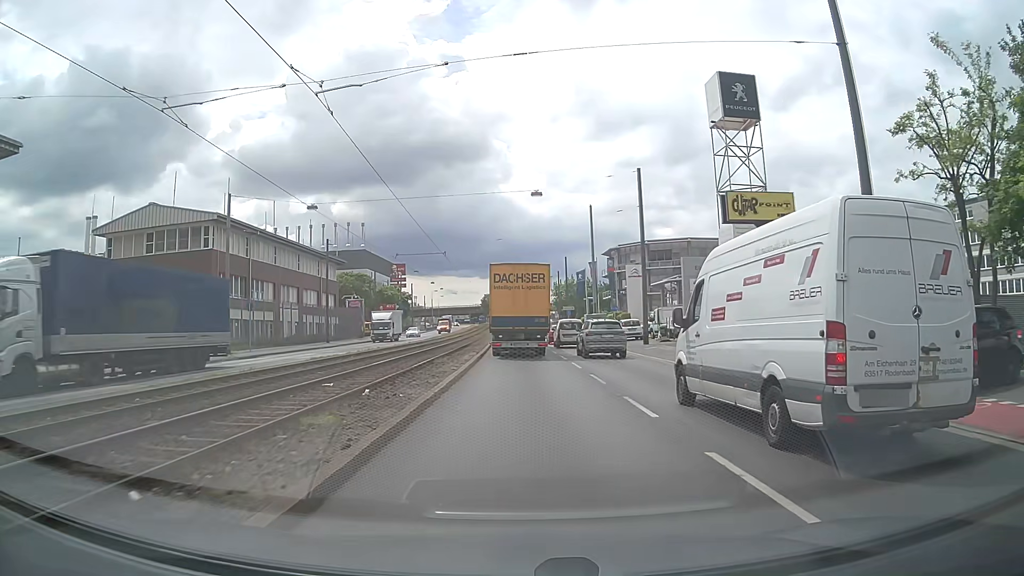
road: primary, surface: asphalt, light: Day
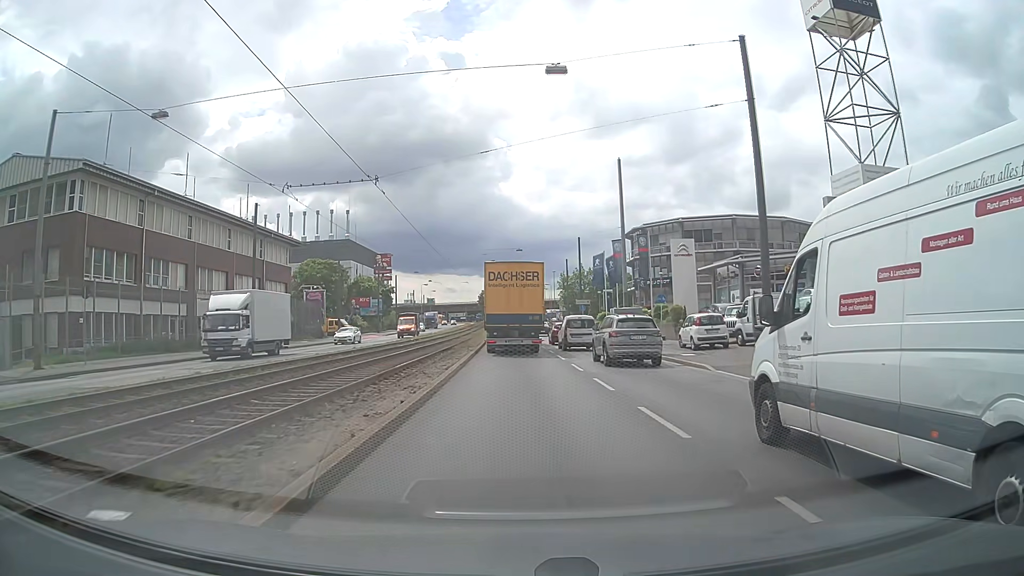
(0.0, +20.2) m; 0°
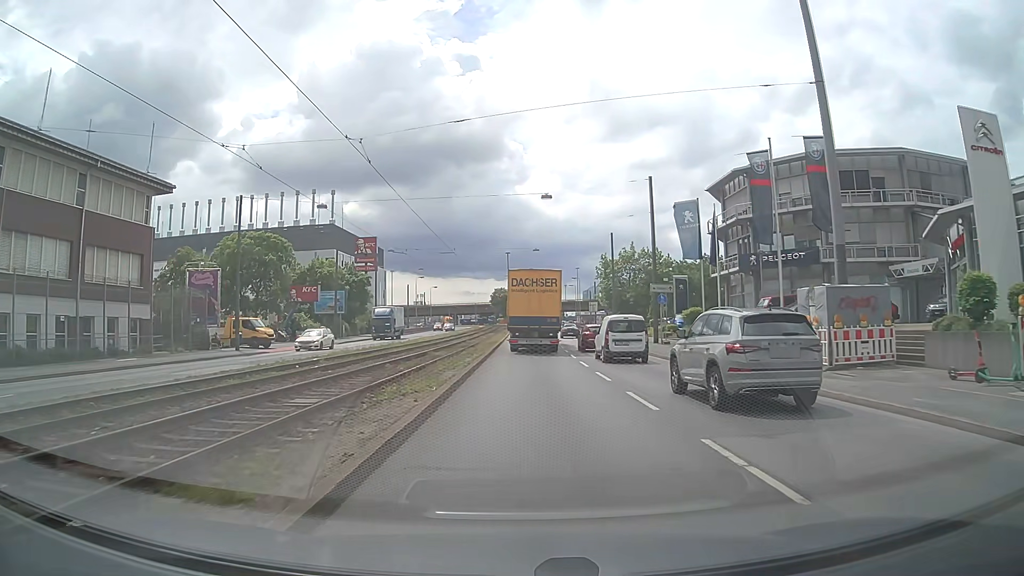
(-0.5, +33.1) m; -1°
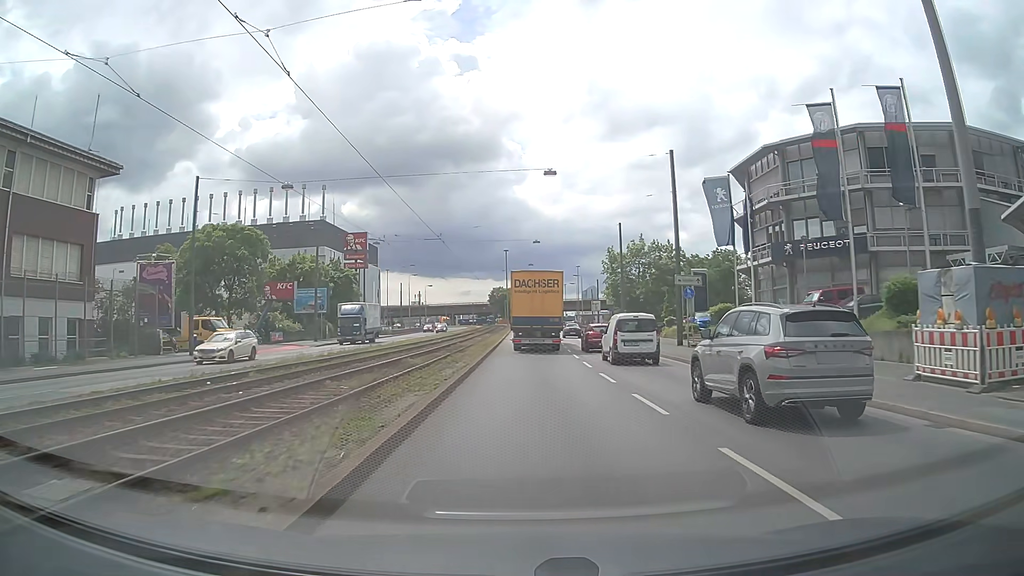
(0.0, +6.8) m; 0°
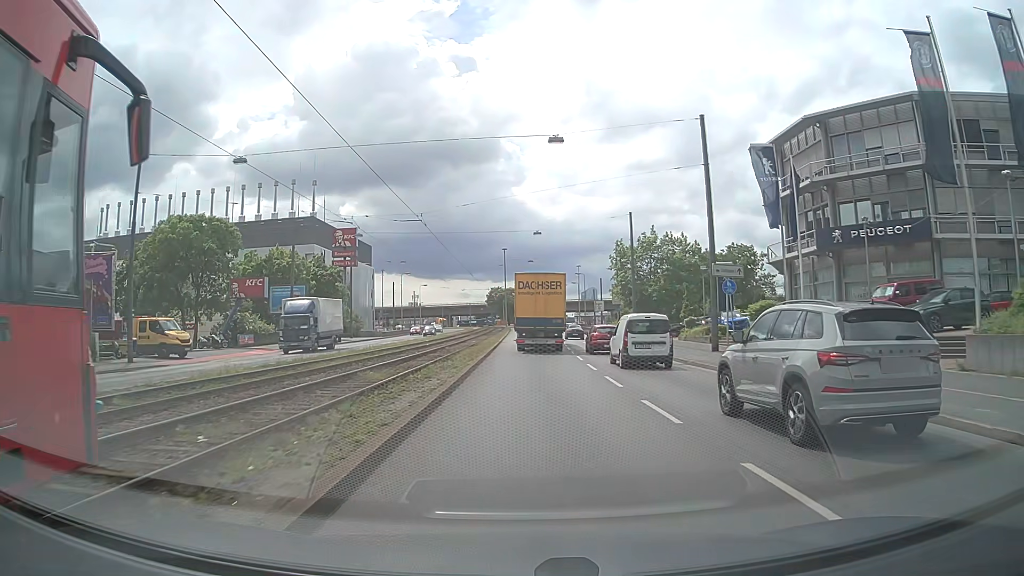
(0.0, +6.8) m; 0°
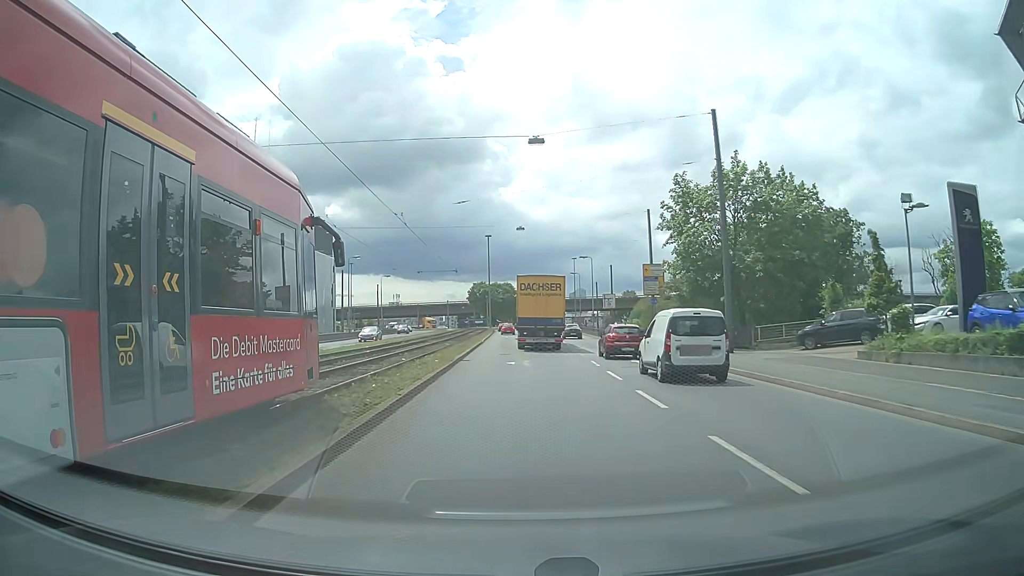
(+0.4, +28.6) m; +1°
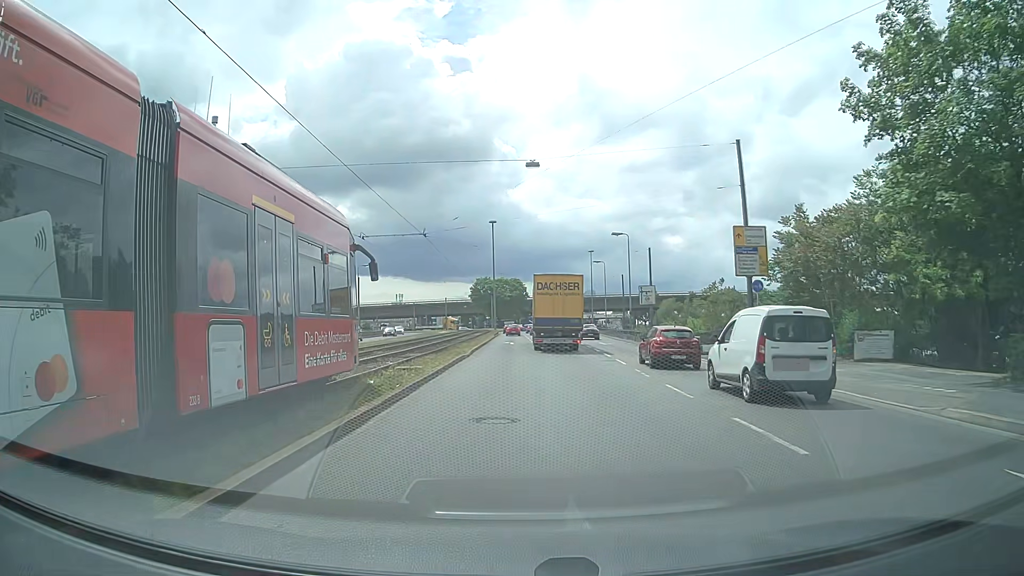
(0.0, +22.4) m; -1°
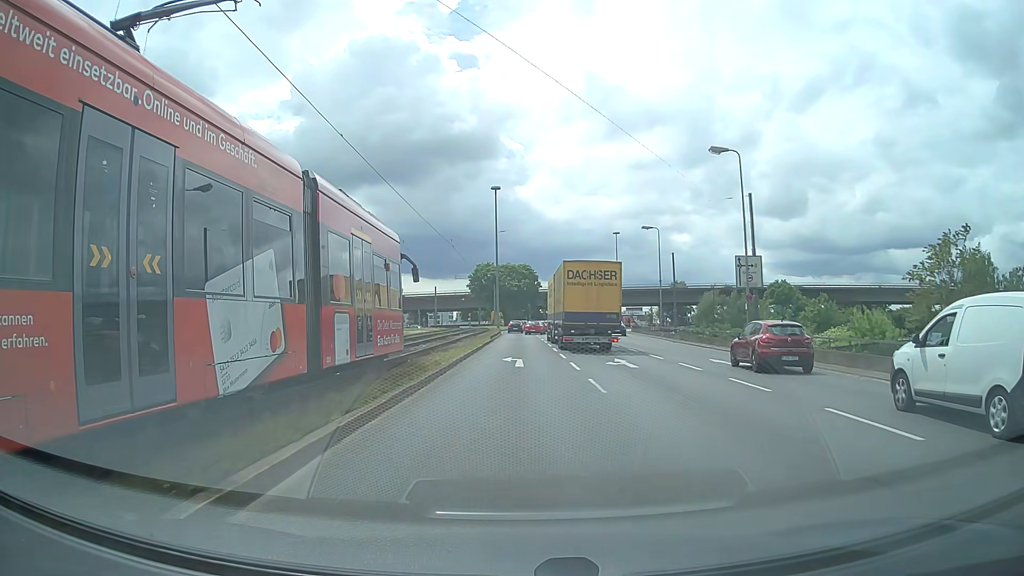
(-0.3, +29.9) m; -1°
(0, +10) (0, +20) (0, +30) (0, +40) (0, +50) (0, +60) (0, +70) (0, +80) (0, +90) (0, +100) m
